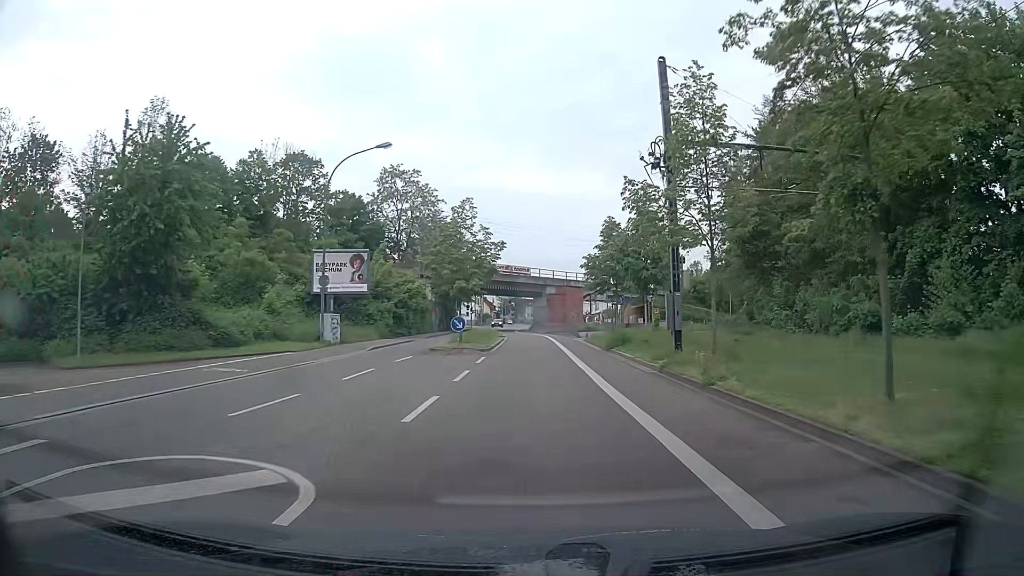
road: tertiary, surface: asphalt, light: Day
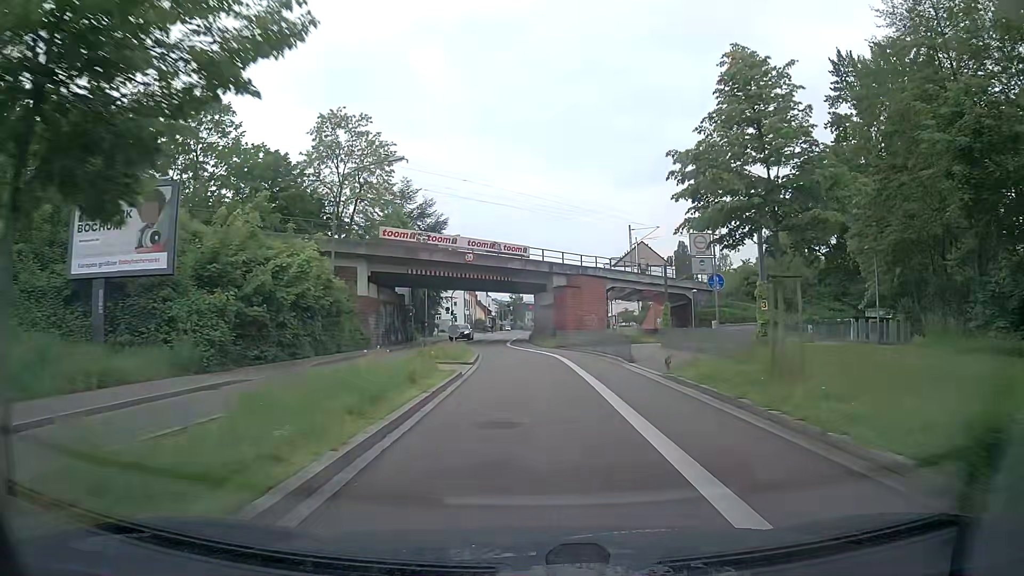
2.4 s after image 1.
(+0.1, +25.6) m; 0°
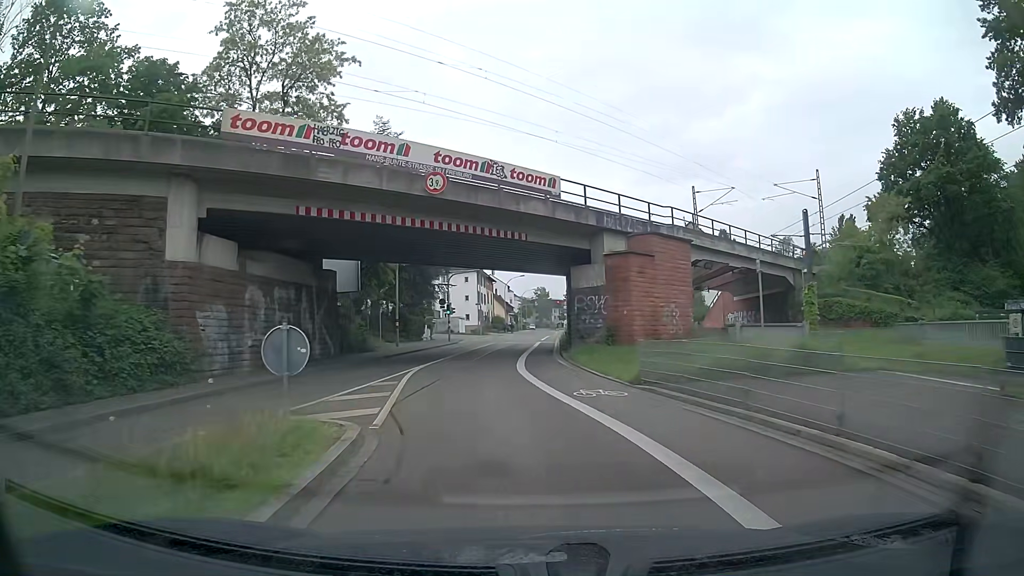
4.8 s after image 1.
(-0.3, +23.5) m; -2°
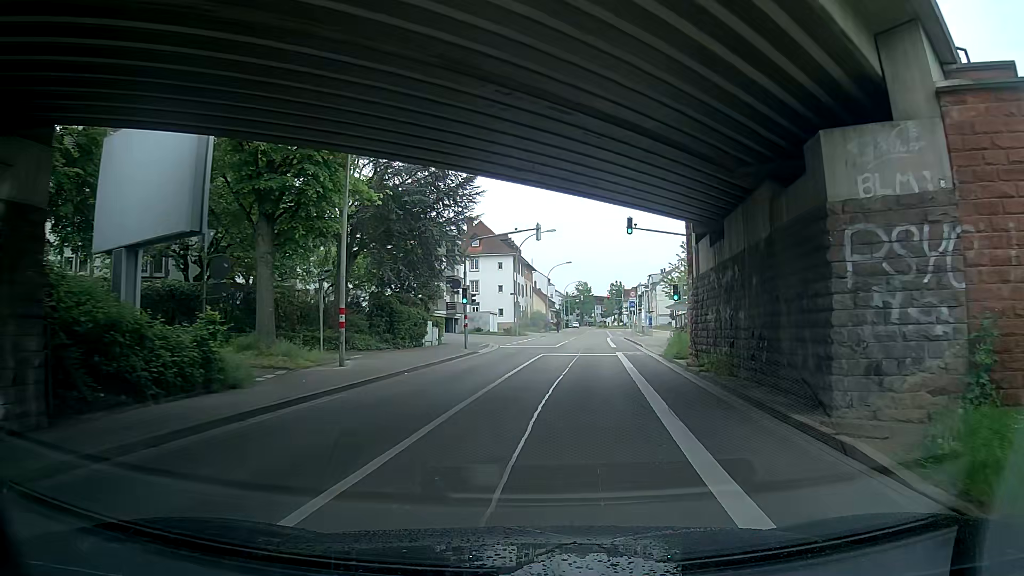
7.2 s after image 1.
(-1.5, +21.5) m; -2°
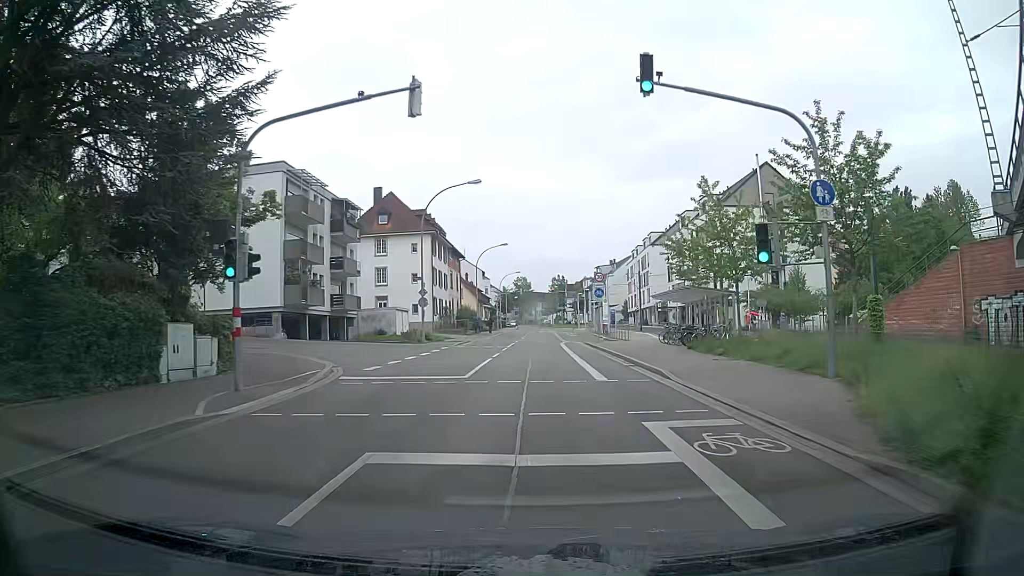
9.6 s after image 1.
(+1.4, +21.2) m; +5°
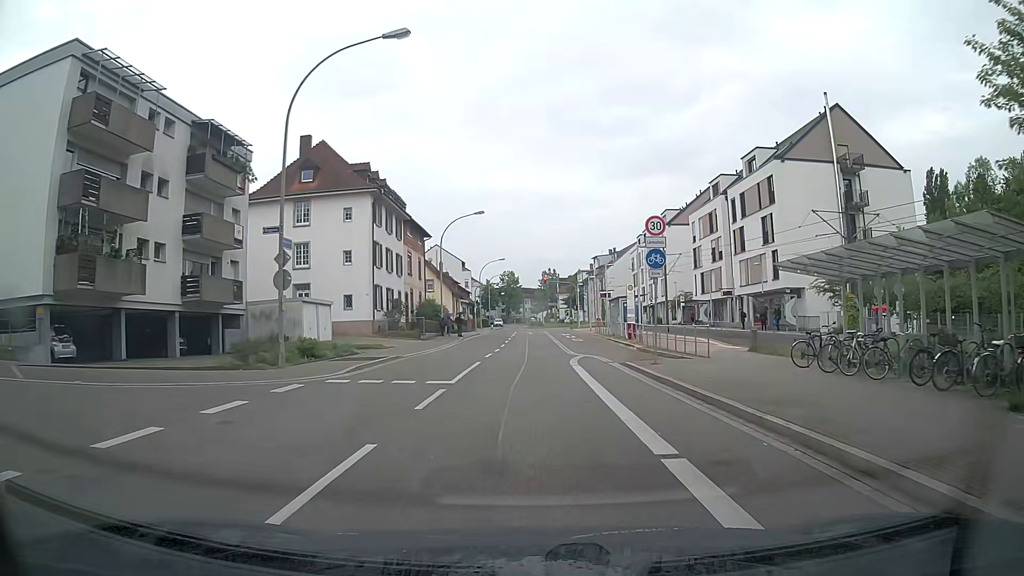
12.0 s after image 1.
(-0.3, +21.5) m; 0°
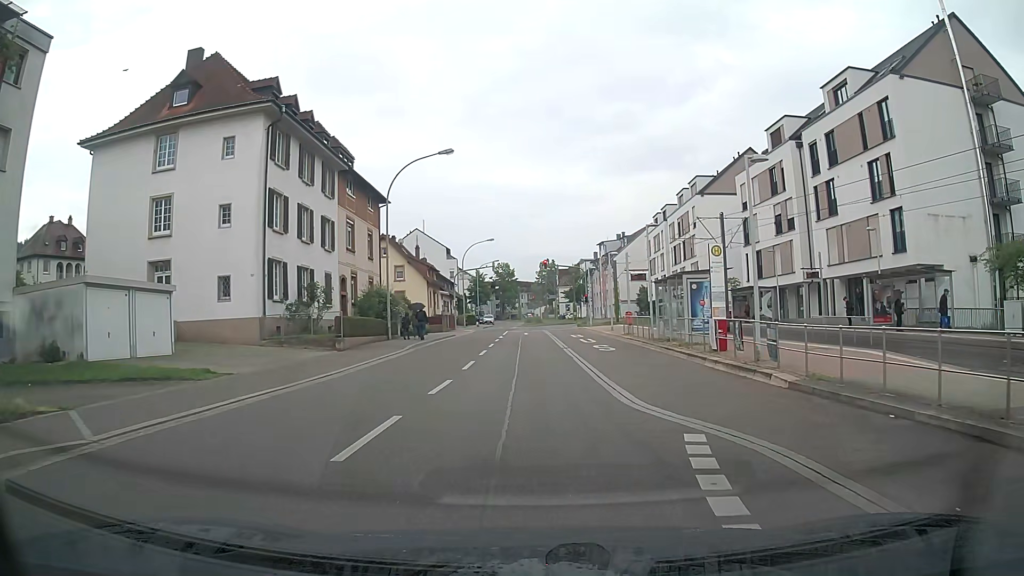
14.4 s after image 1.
(+0.1, +19.1) m; 0°
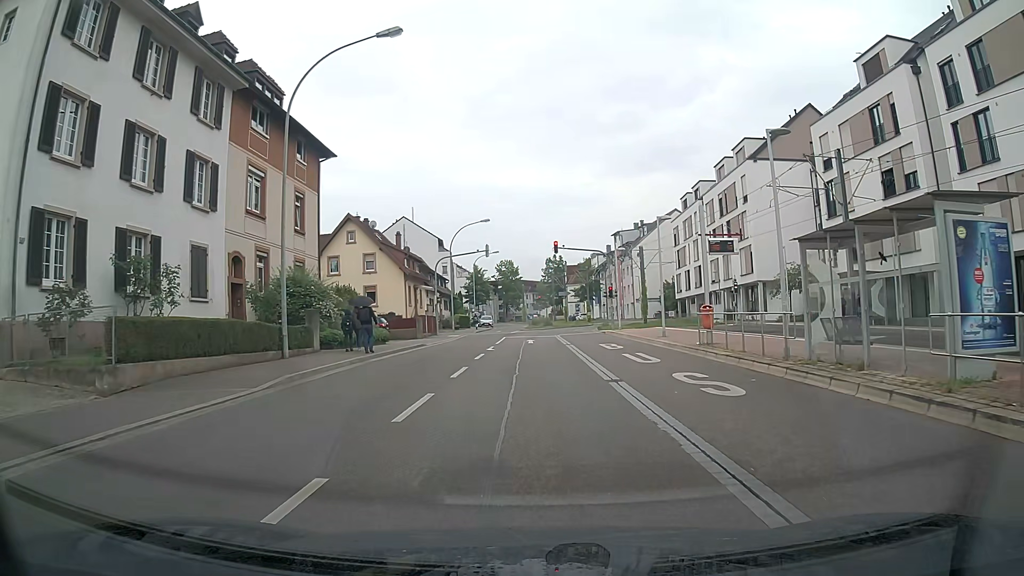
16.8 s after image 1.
(-0.1, +15.7) m; 0°
(0, +10) (0, +20) (0, +30) (0, +40) (0, +50) (+3, +60) (+7, +69) (+10, +78) (+11, +88) (+10, +98) m
